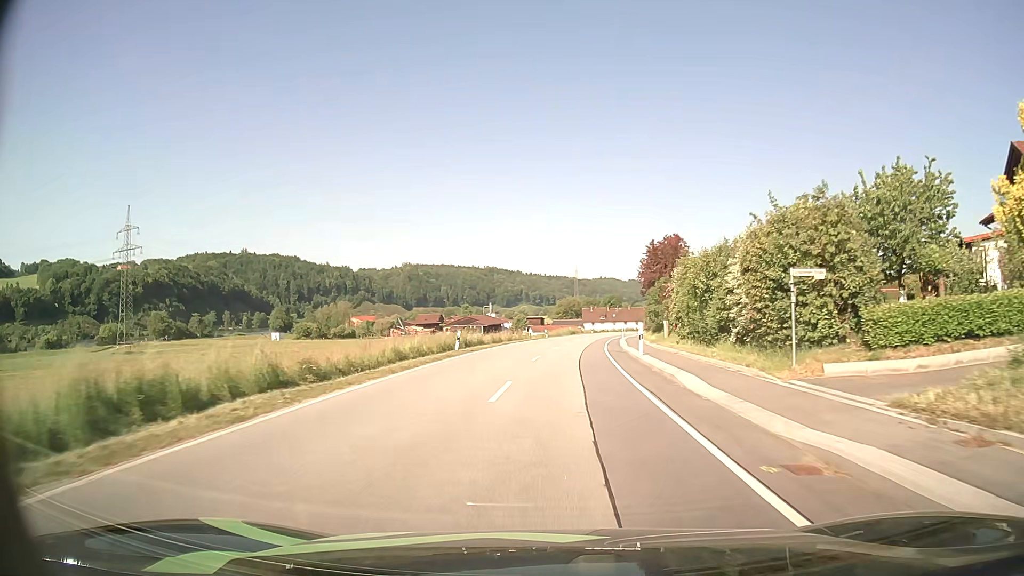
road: secondary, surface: asphalt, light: Day
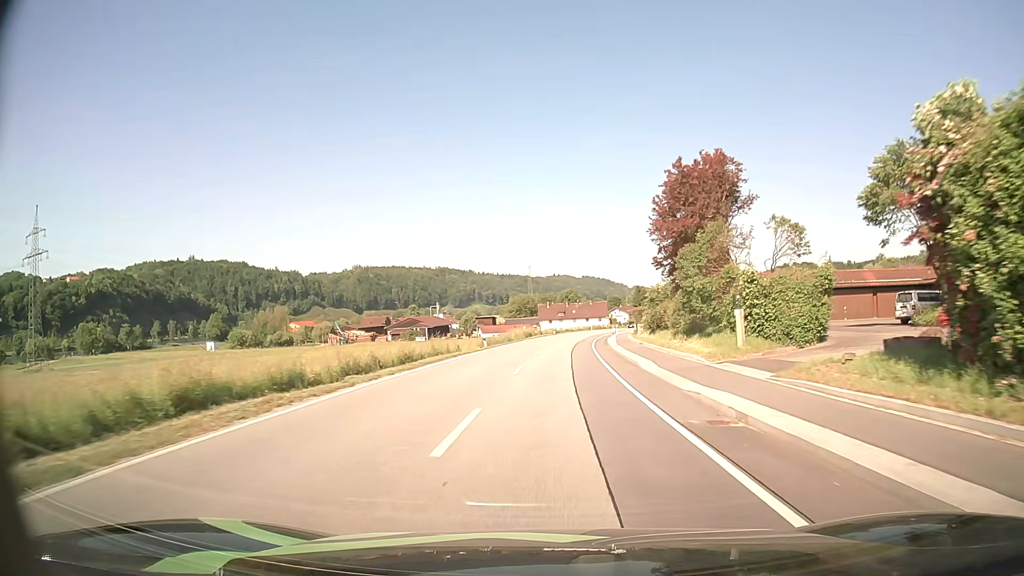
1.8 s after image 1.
(+0.7, +28.7) m; +4°
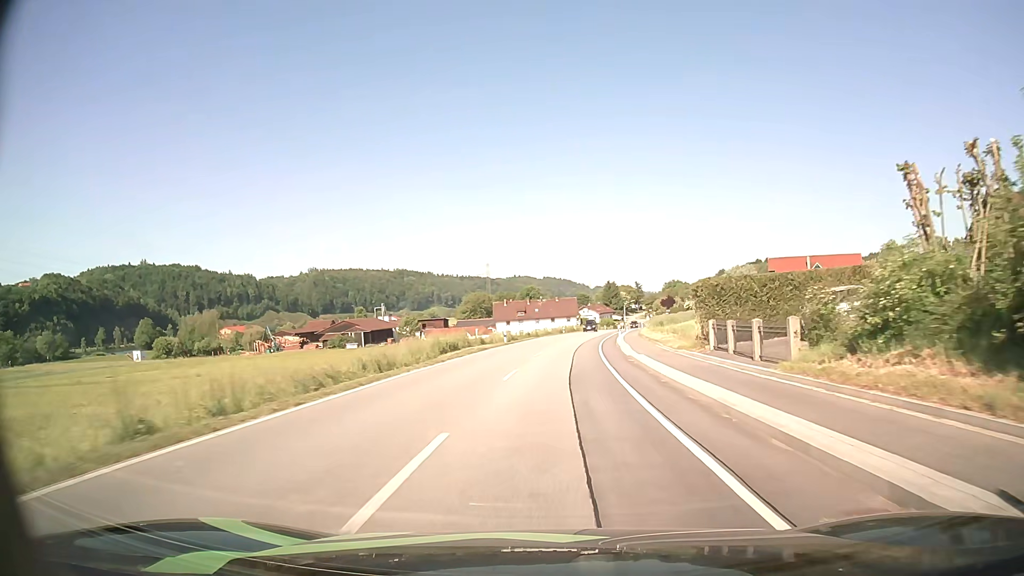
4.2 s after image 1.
(+1.0, +38.7) m; +3°
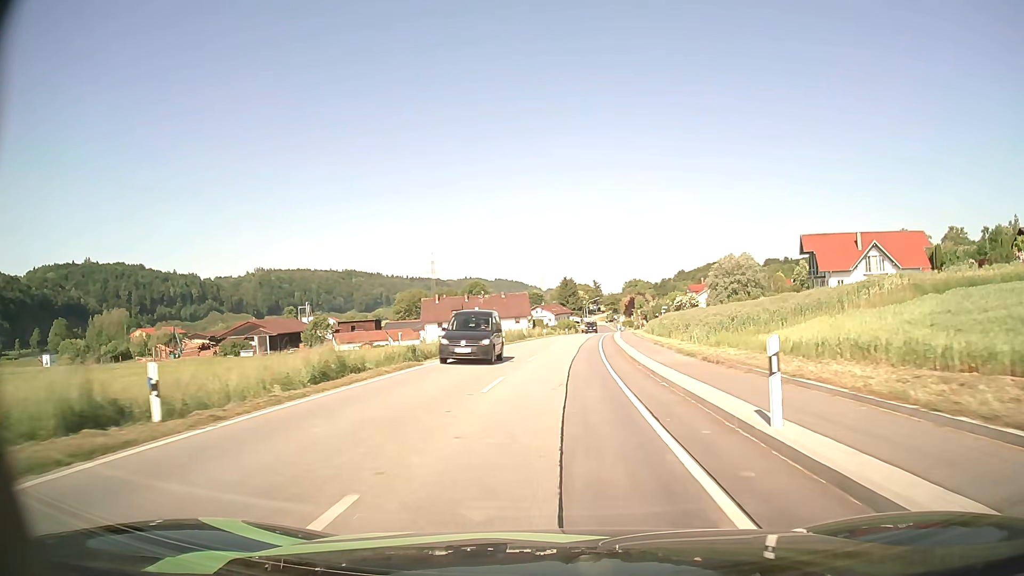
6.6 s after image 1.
(+1.7, +39.1) m; +4°
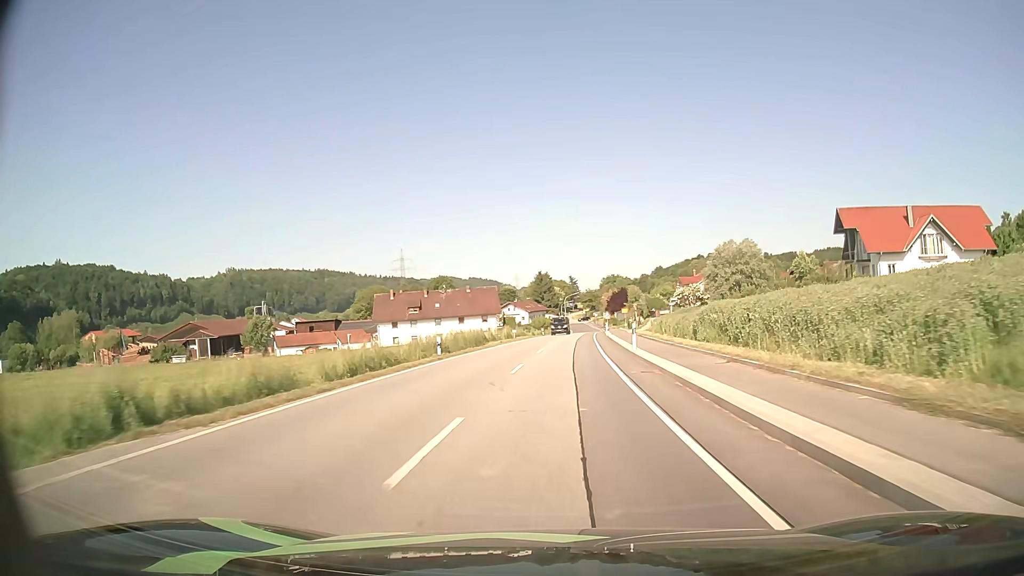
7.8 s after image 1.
(+0.3, +19.7) m; +2°
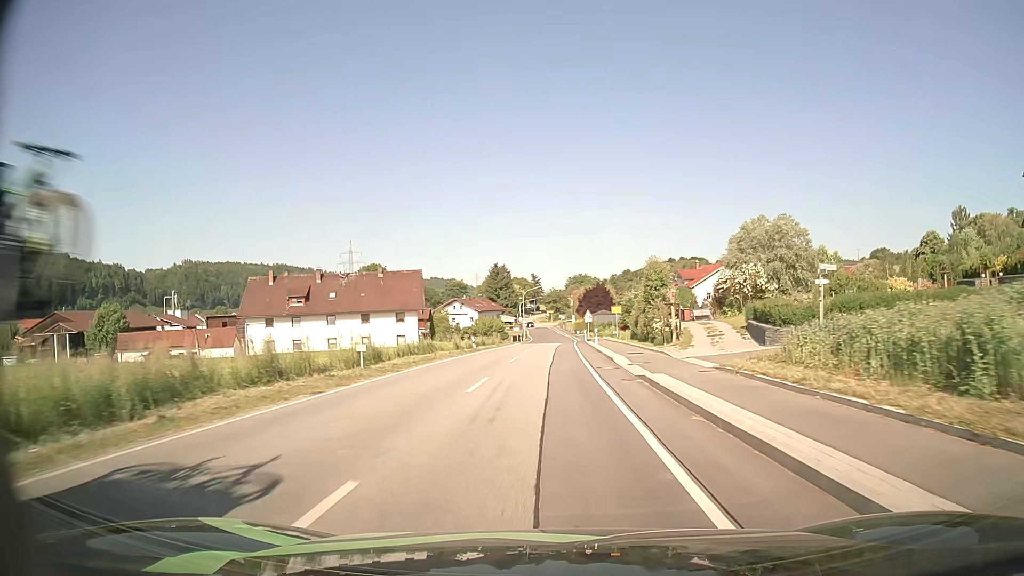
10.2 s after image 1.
(+1.6, +39.8) m; +3°
